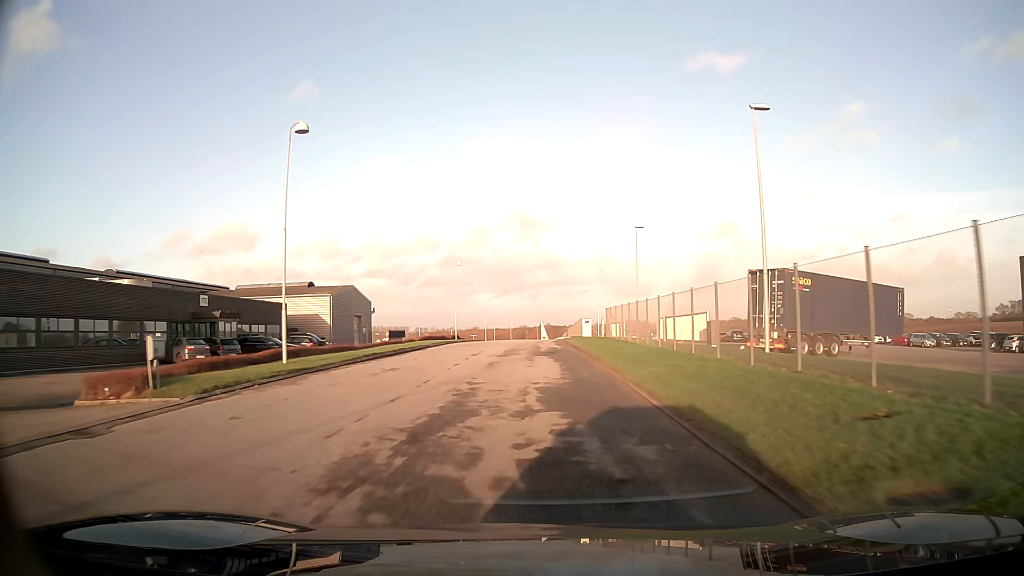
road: unclassified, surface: asphalt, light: Day
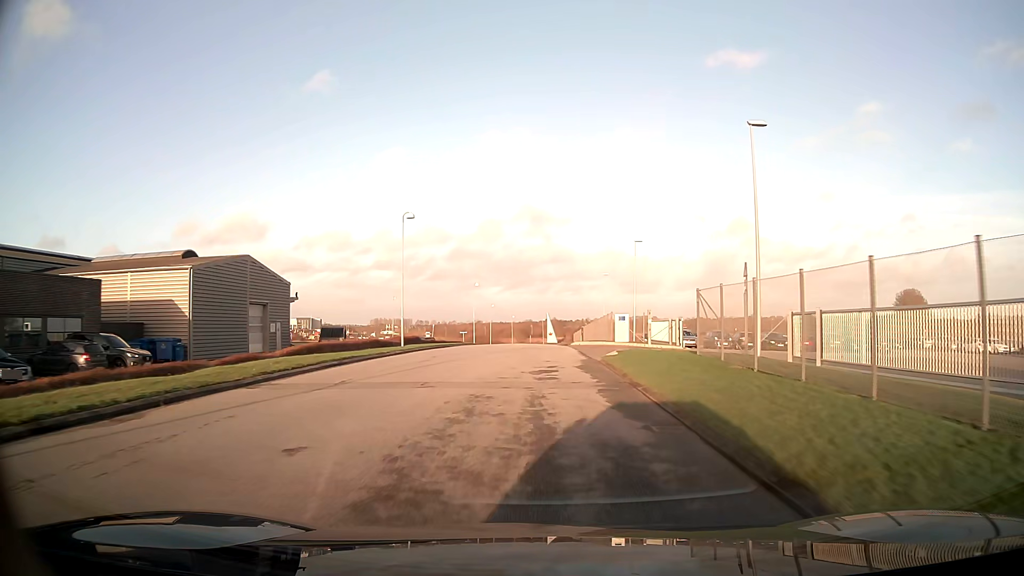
(-0.1, +27.0) m; -1°
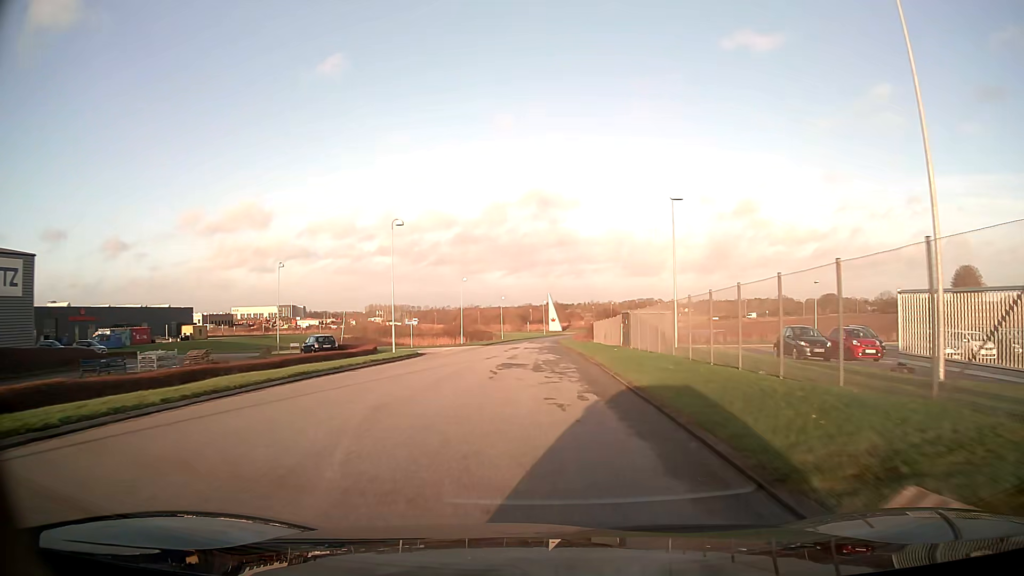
(+0.5, +43.7) m; 0°
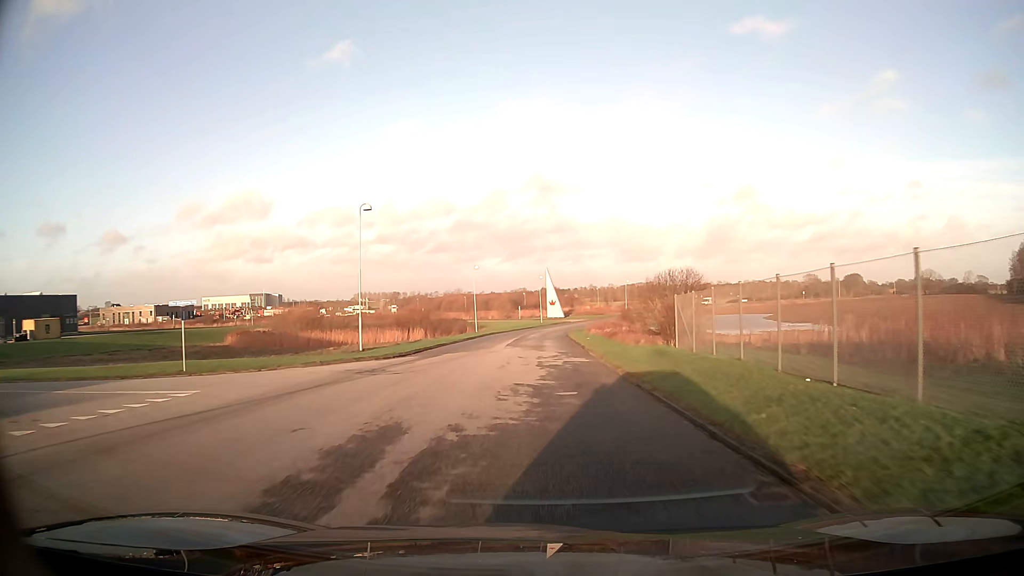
(0.0, +43.2) m; 0°
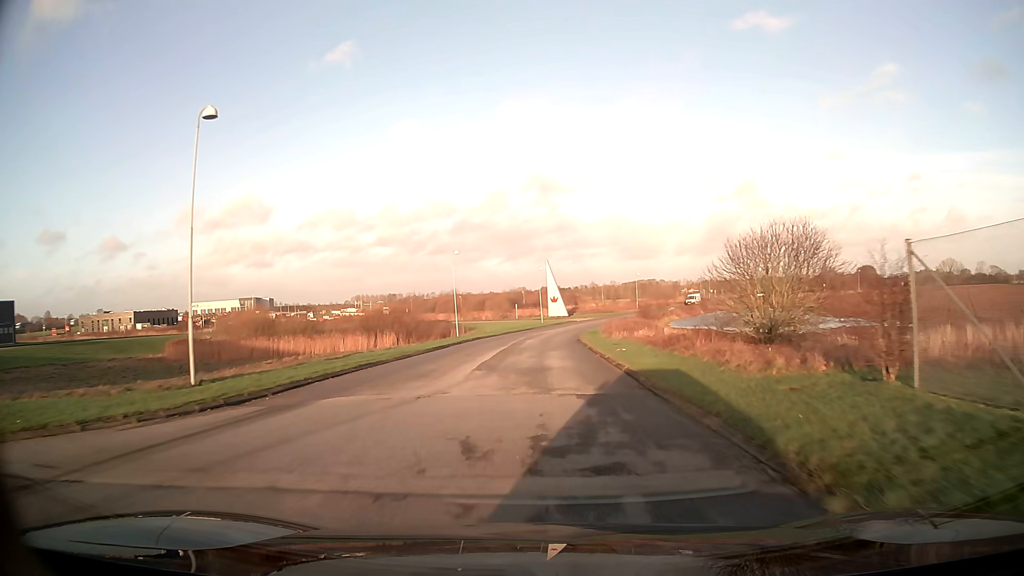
(+0.1, +17.8) m; 0°
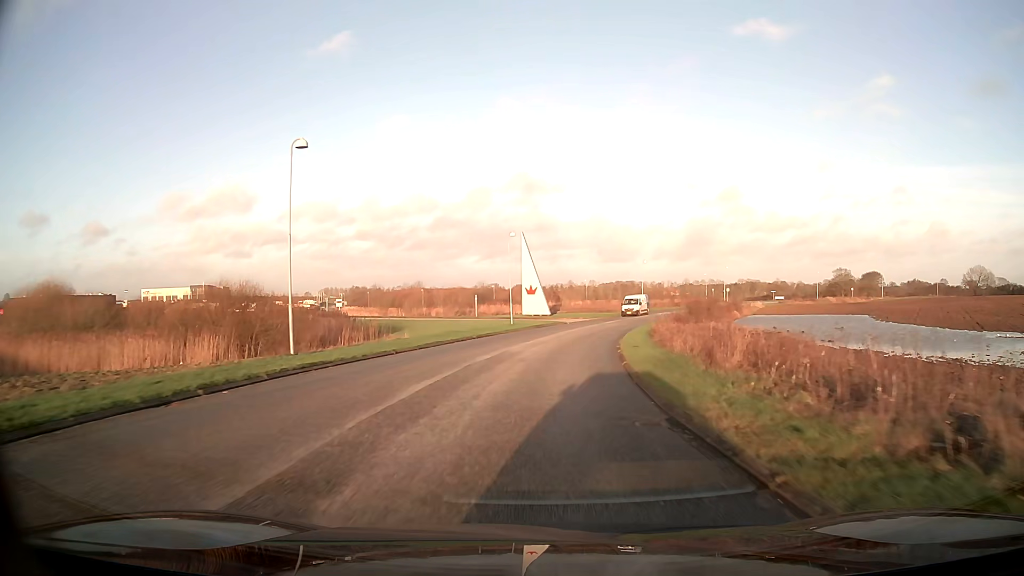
(+0.3, +36.2) m; +2°
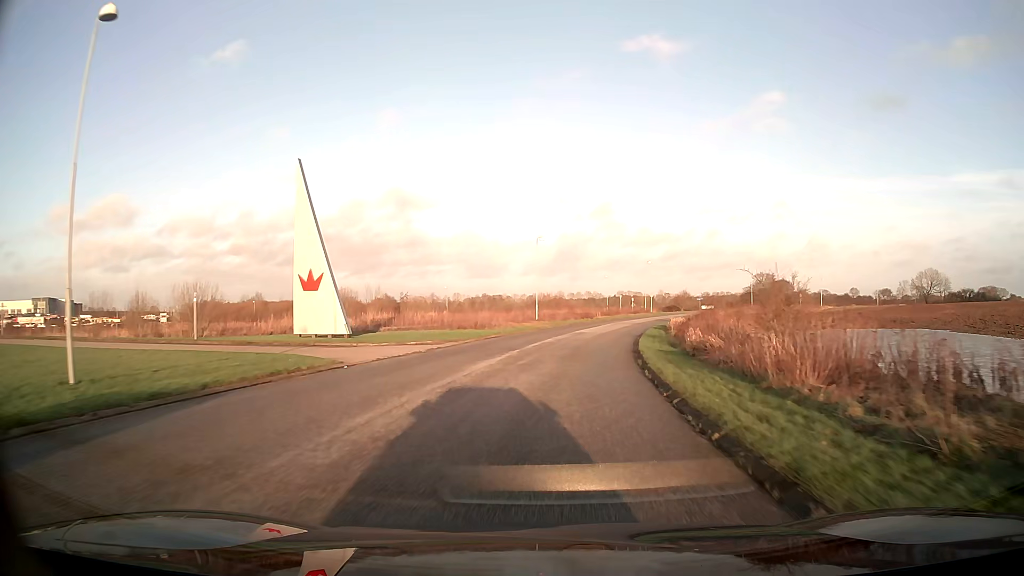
(+4.1, +44.3) m; +11°
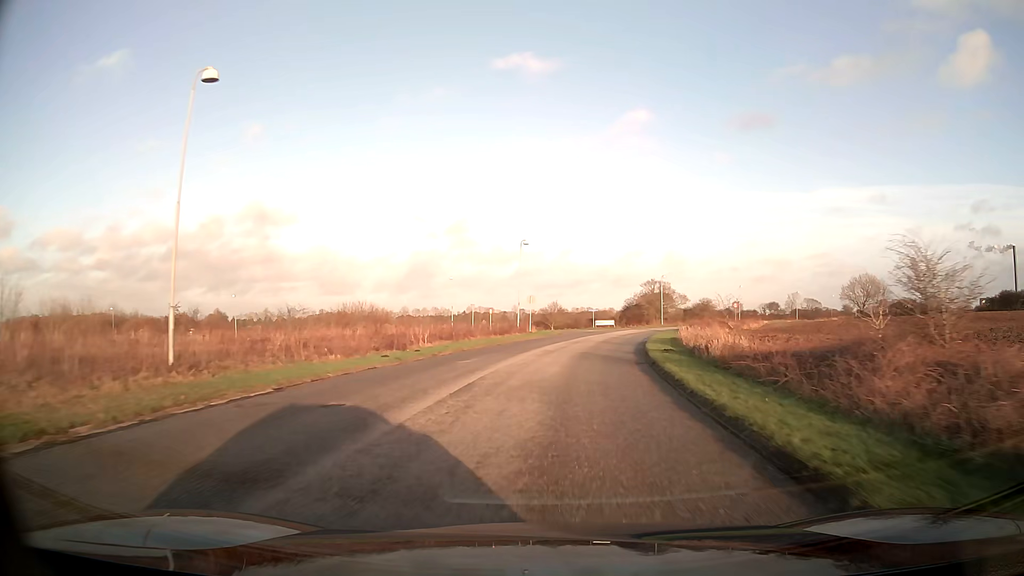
(+4.8, +43.2) m; +13°
(0, +10) (+1, +20) (+2, +30) (+4, +40) (+6, +49) (+9, +59) (+13, +68) (+16, +78) (+21, +87) (+25, +96) m
